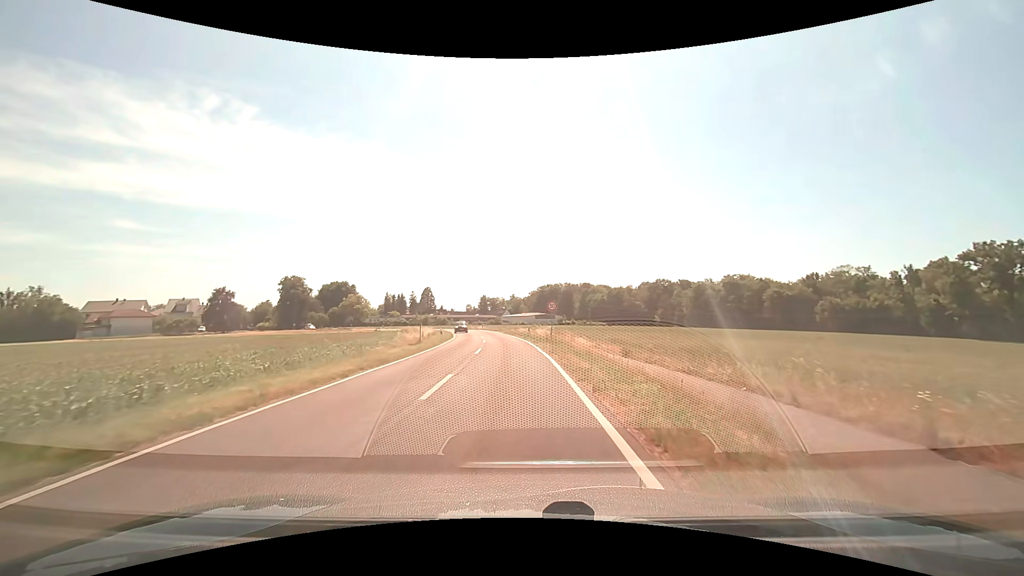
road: tertiary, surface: asphalt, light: Day
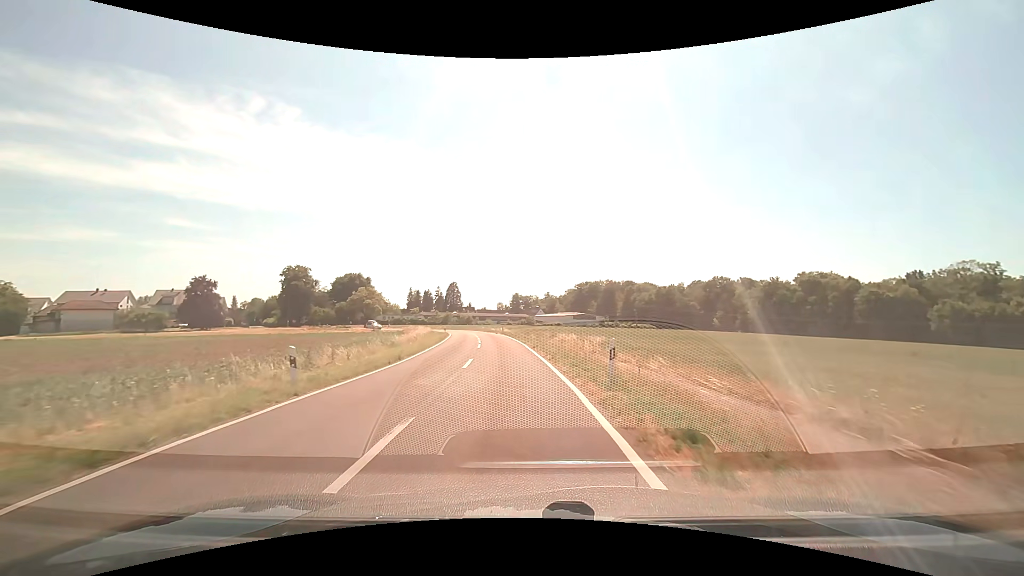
(-1.0, +29.5) m; -4°
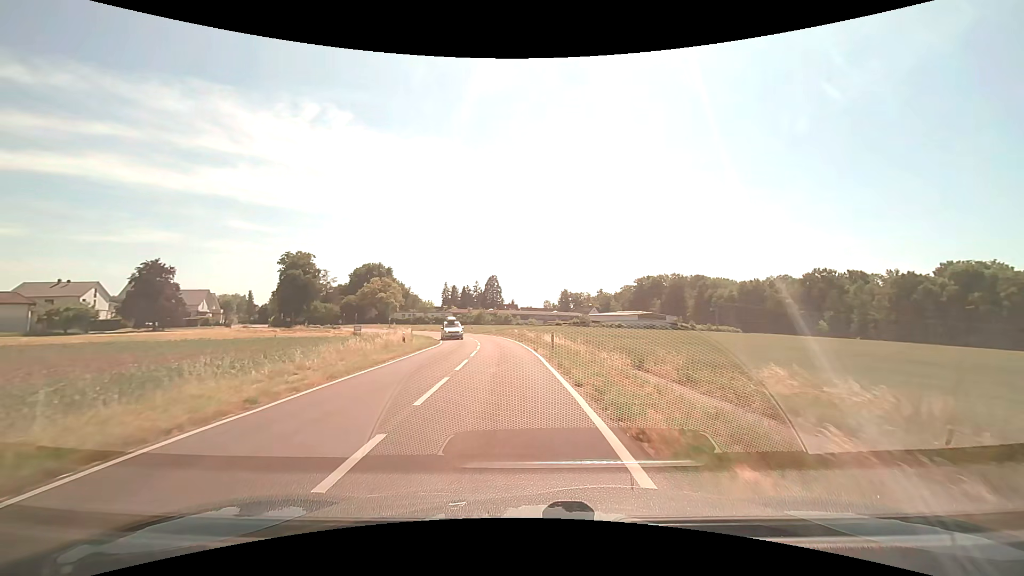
(-1.8, +37.3) m; -5°
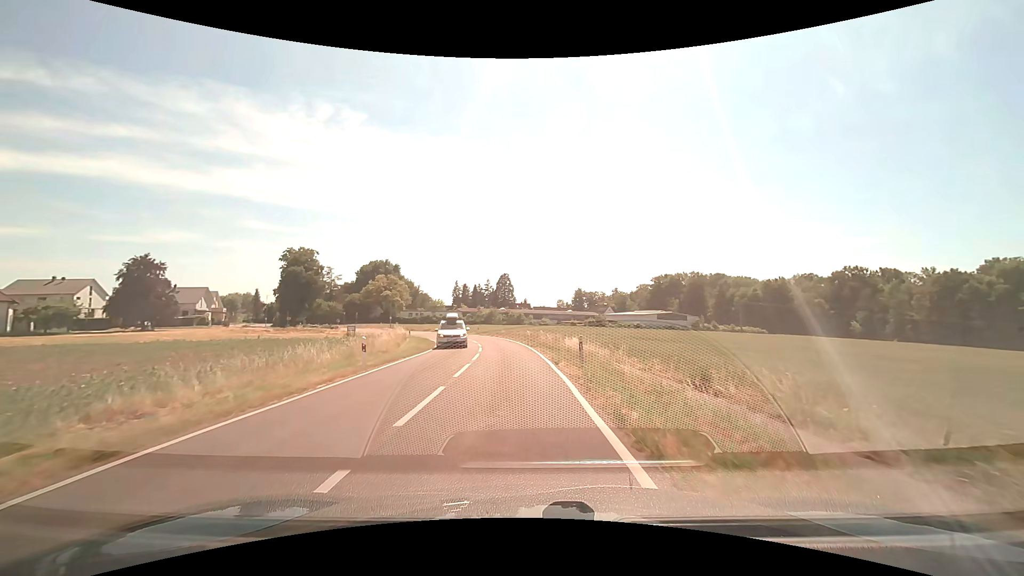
(-0.1, +7.5) m; -1°
(0, +10) (-1, +20) (-2, +30) (-3, +40) (-5, +50) (-9, +59) (-14, +67) (-21, +75) (-27, +83) (-33, +90) m
